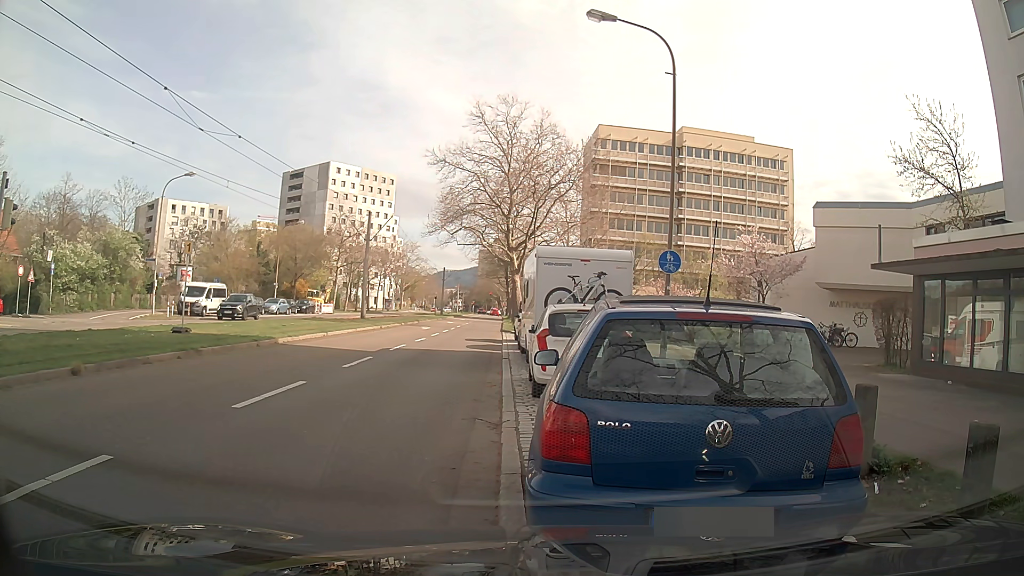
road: tertiary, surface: asphalt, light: Day
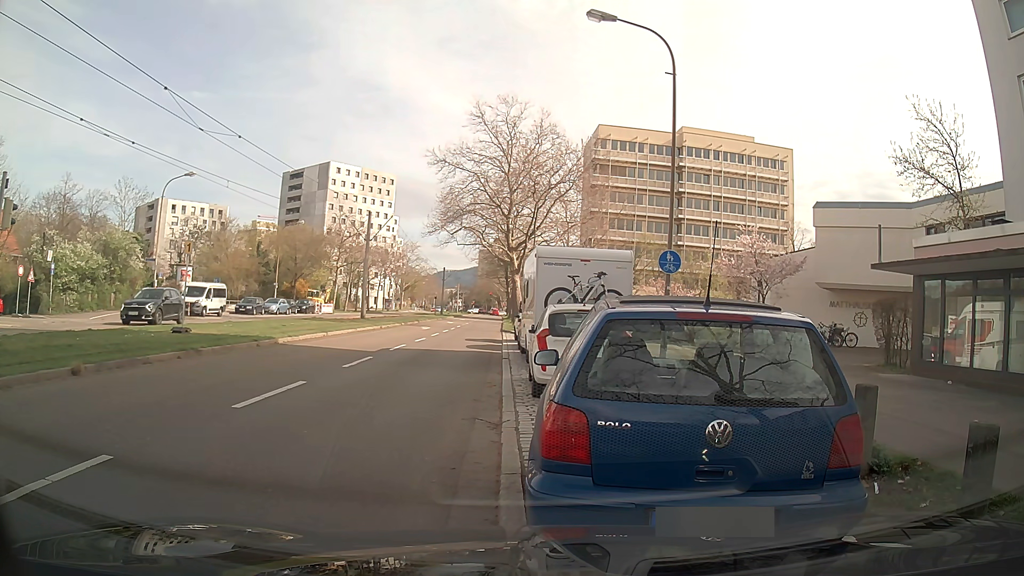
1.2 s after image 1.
(0.0, 0.0) m; 0°
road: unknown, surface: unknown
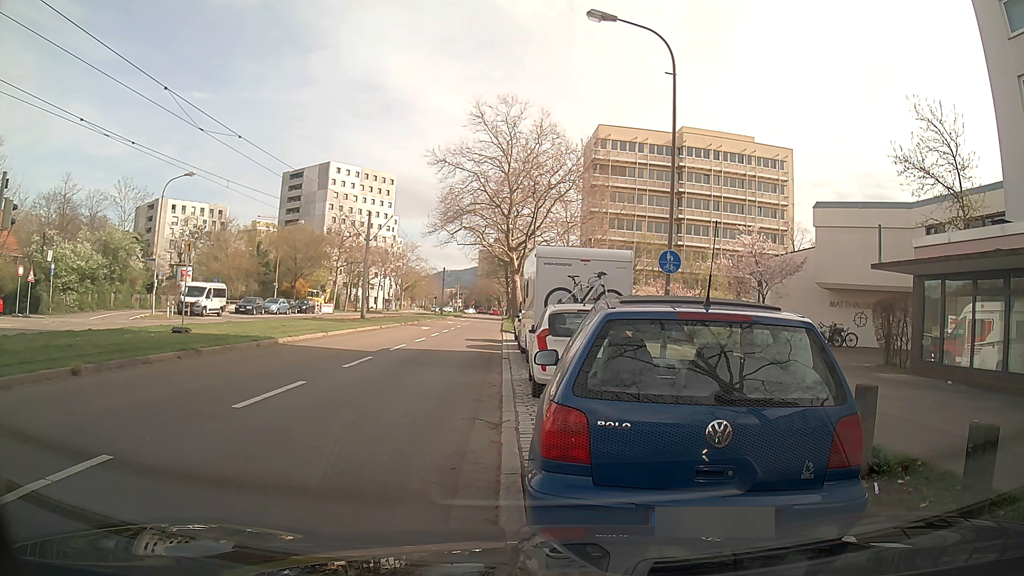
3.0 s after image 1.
(0.0, 0.0) m; 0°
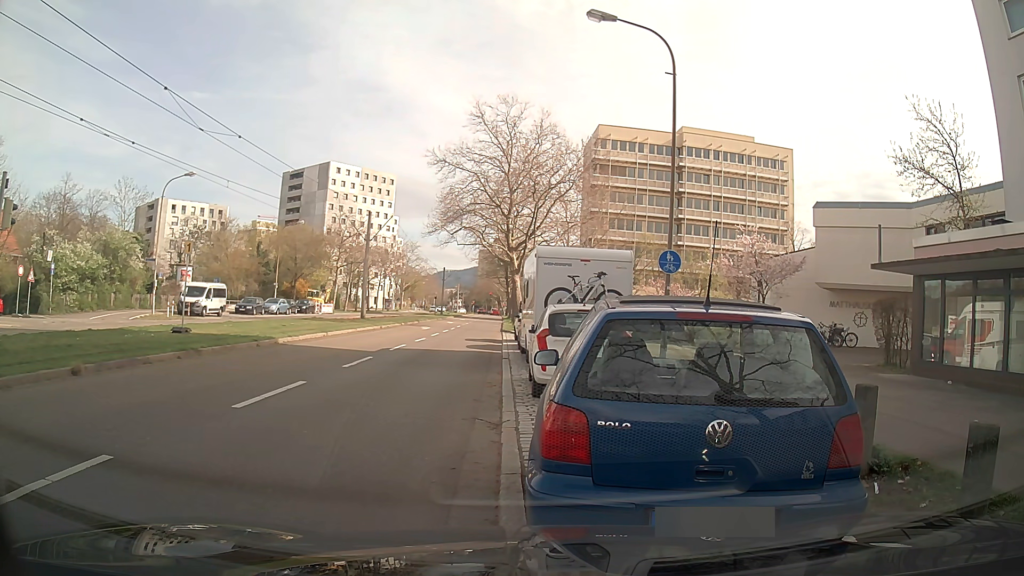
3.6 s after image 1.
(0.0, 0.0) m; 0°
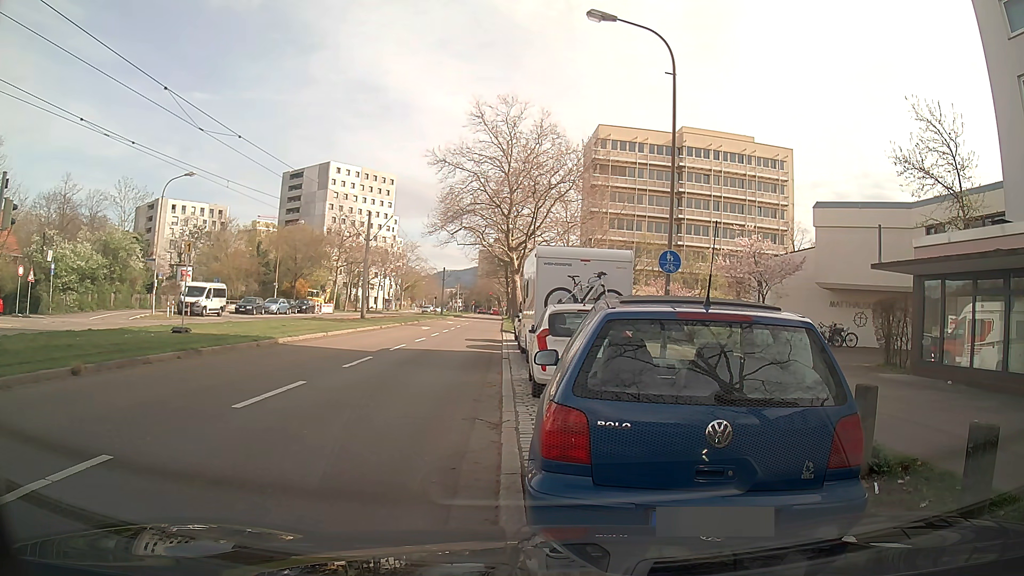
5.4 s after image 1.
(0.0, 0.0) m; 0°
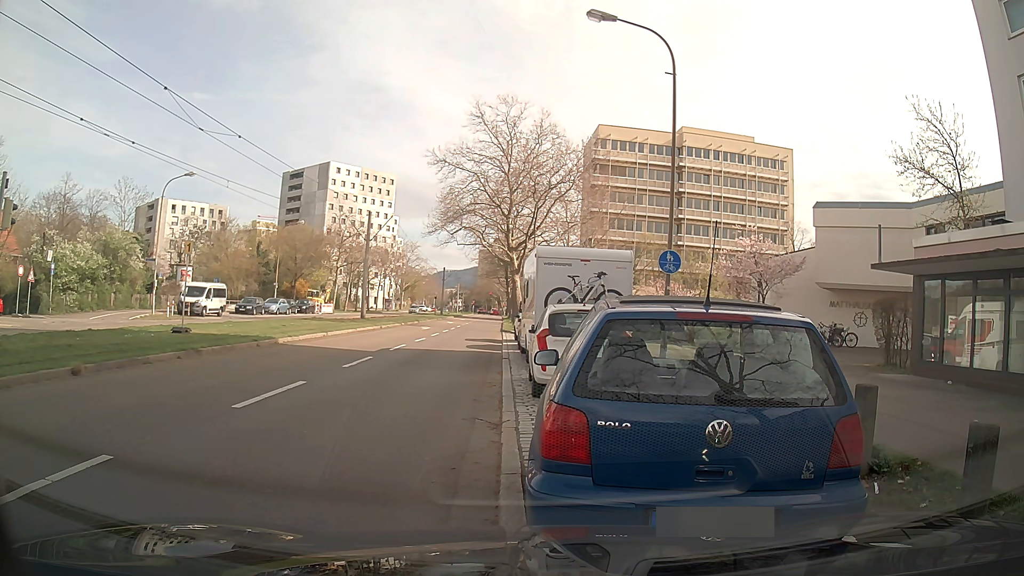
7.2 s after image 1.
(0.0, 0.0) m; 0°
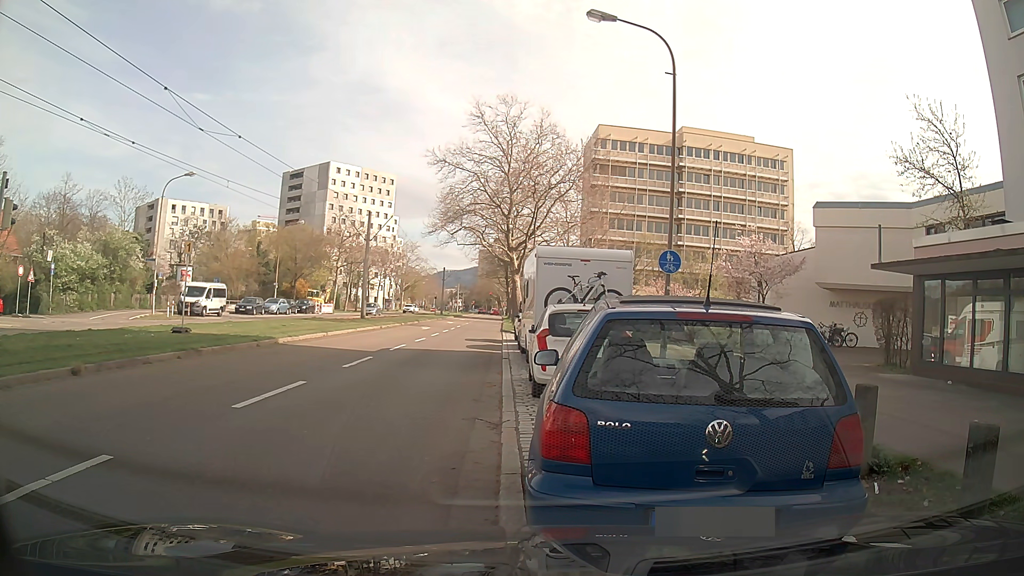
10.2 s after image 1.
(0.0, 0.0) m; 0°
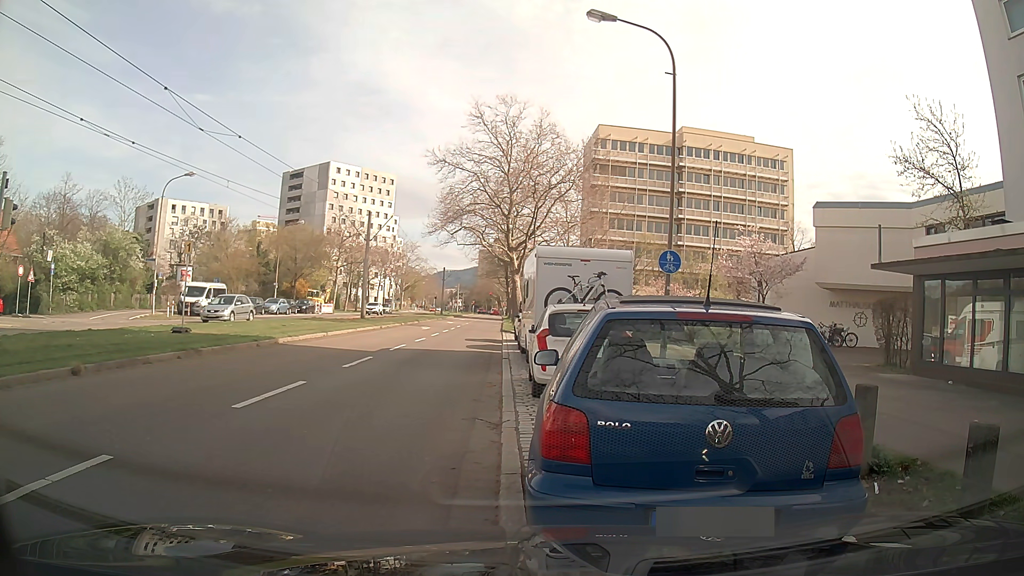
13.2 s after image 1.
(0.0, 0.0) m; 0°
